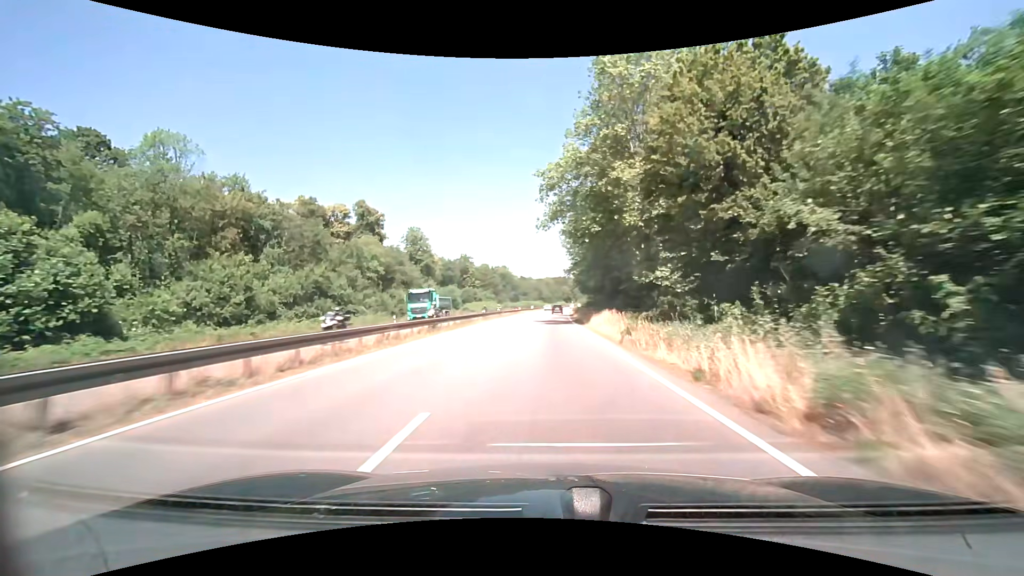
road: trunk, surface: asphalt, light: Day
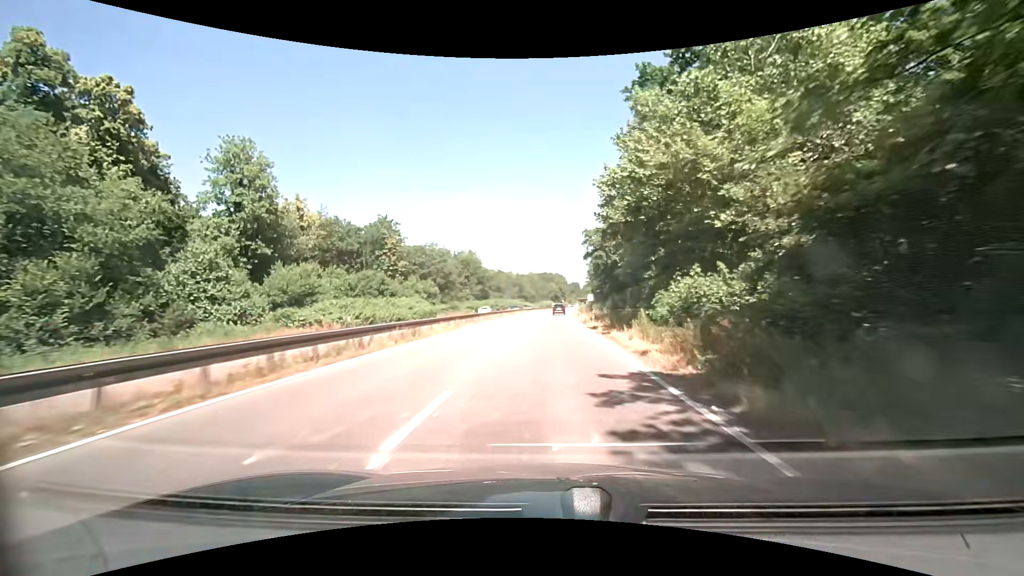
(+0.7, +61.5) m; +1°
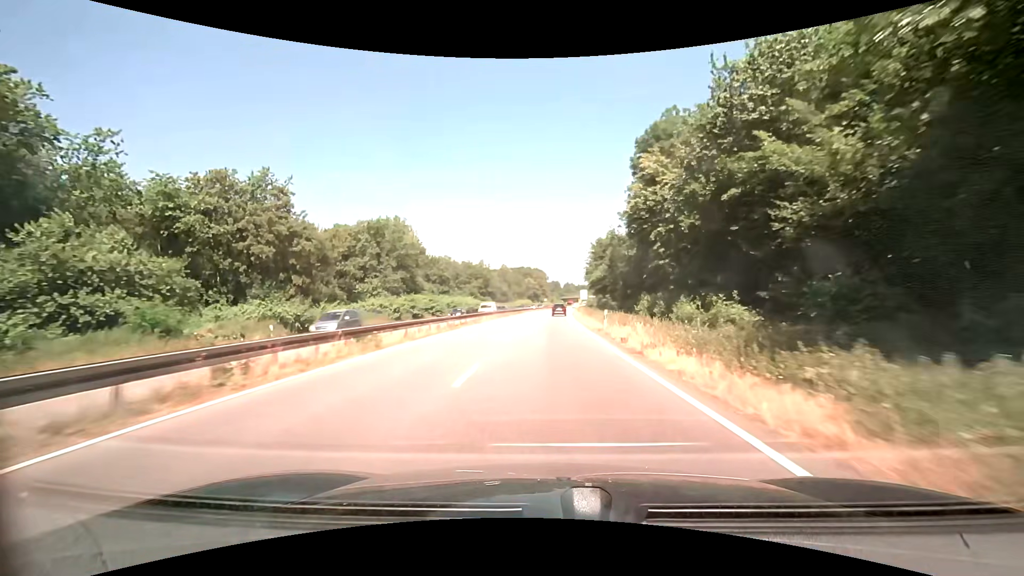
(+1.4, +59.4) m; +3°
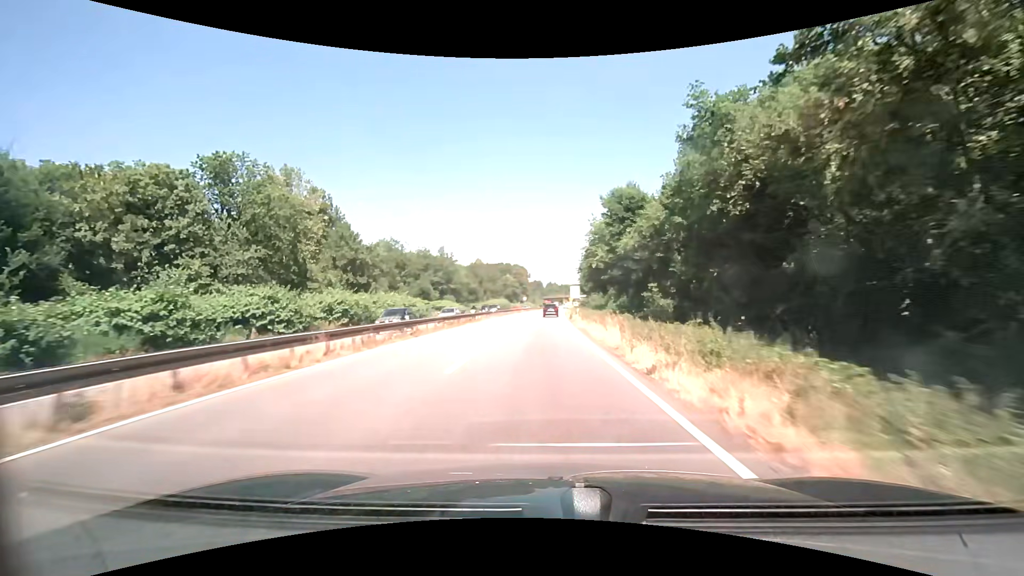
(+0.6, +34.2) m; +1°
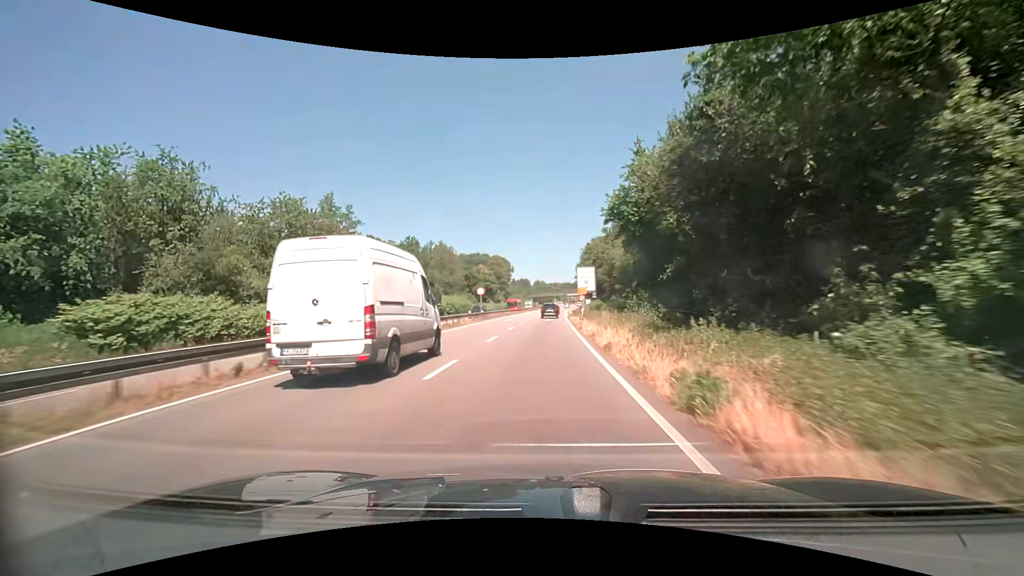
(+1.3, +54.7) m; +2°
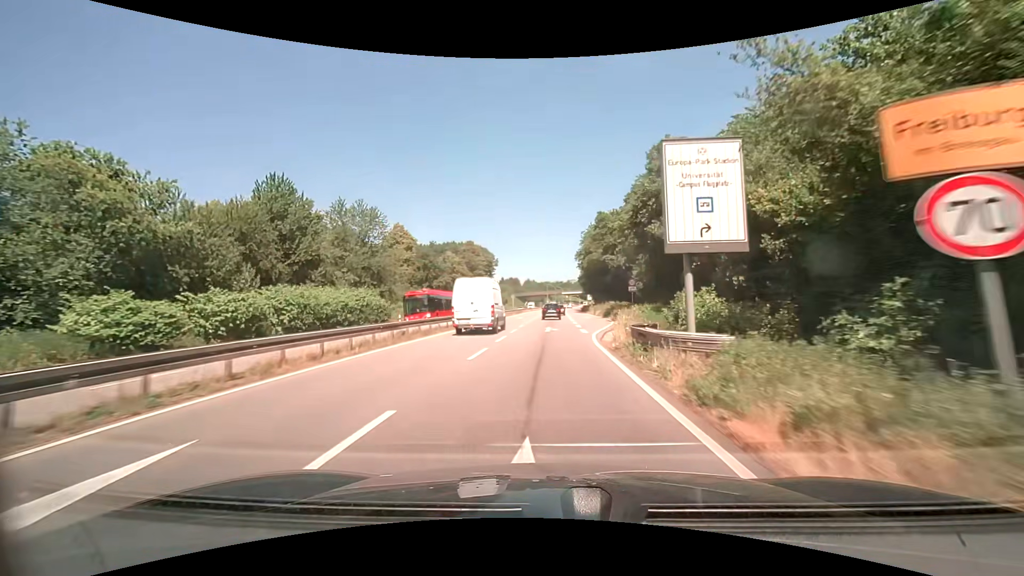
(+0.5, +41.7) m; +1°
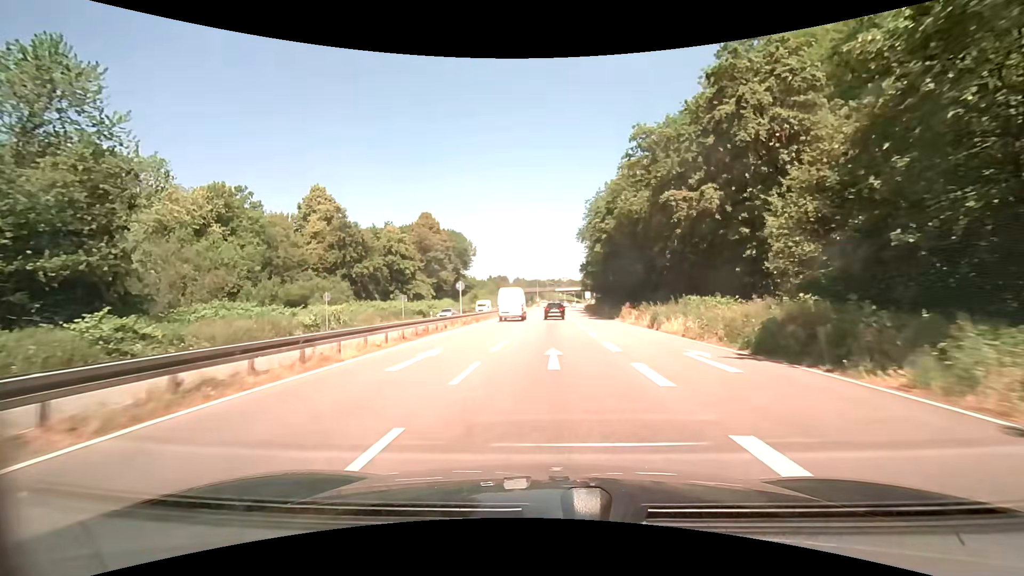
(+0.2, +39.9) m; +1°
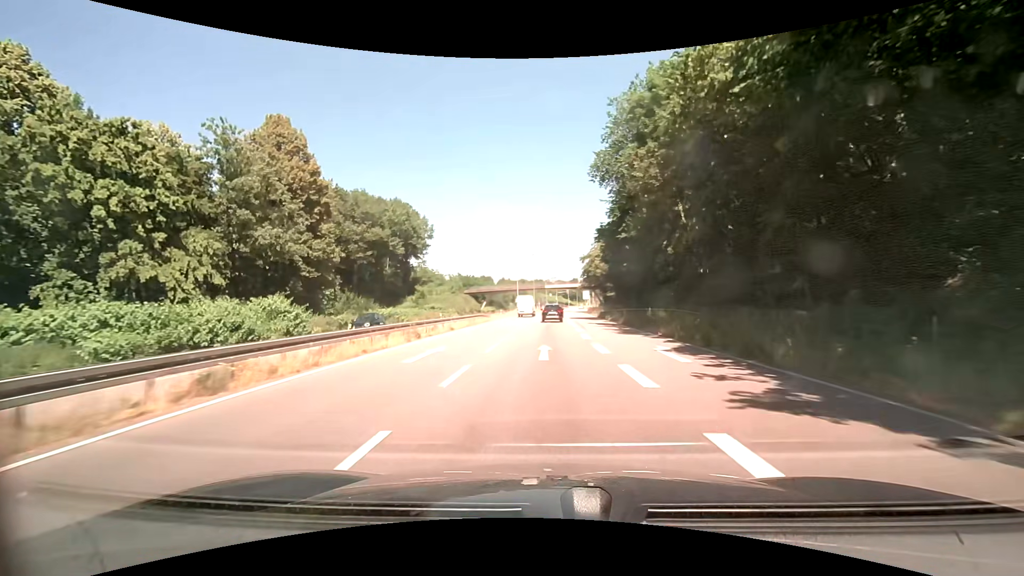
(+0.8, +48.0) m; +1°
(0, +10) (0, +20) (0, +30) (+1, +40) (+1, +50) (+1, +60) (+2, +70) (+3, +80) (+3, +90) (+4, +100) m
